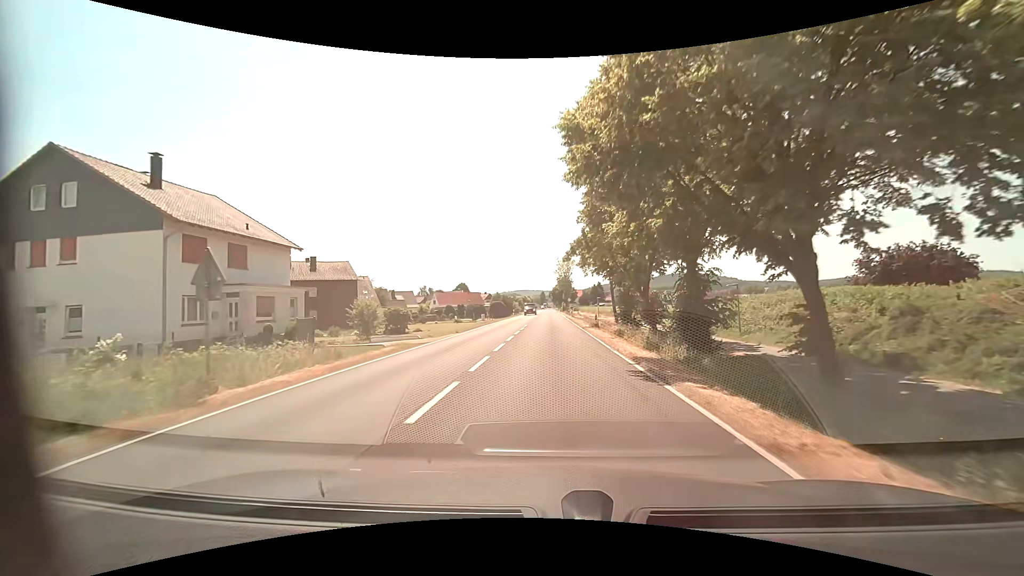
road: primary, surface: asphalt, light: Day
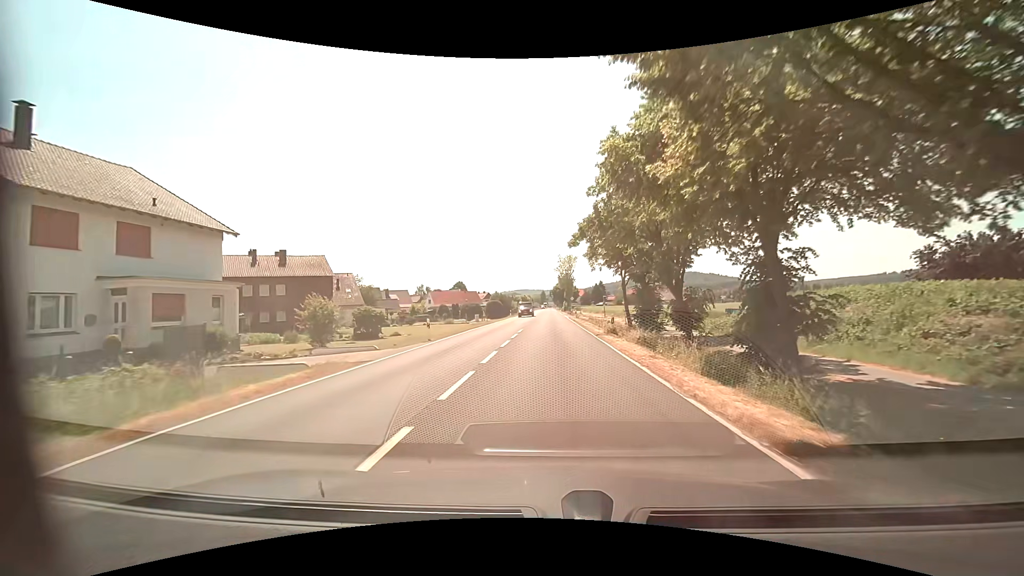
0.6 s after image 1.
(0.0, +7.7) m; 0°
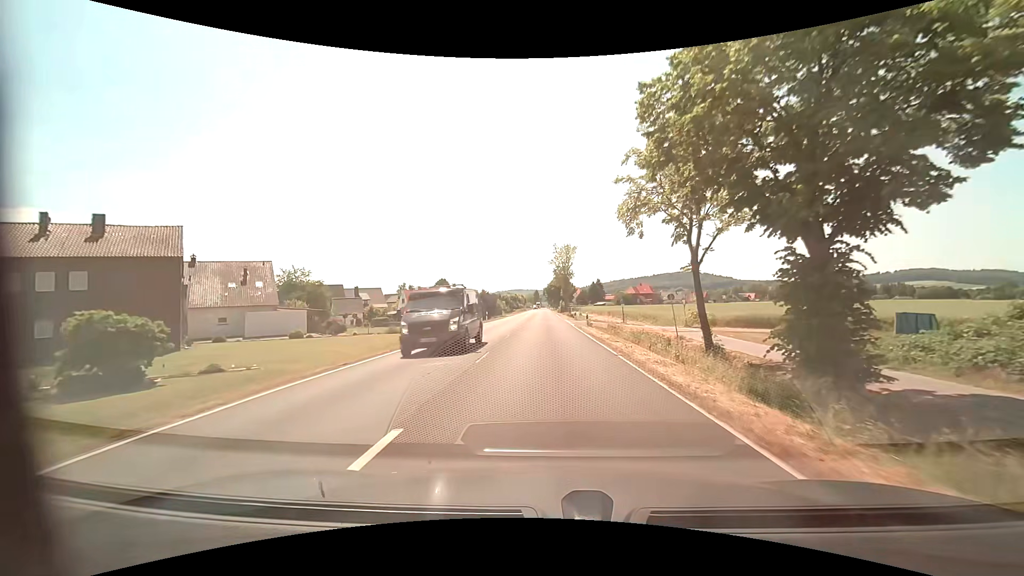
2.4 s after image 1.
(+0.1, +23.0) m; +1°
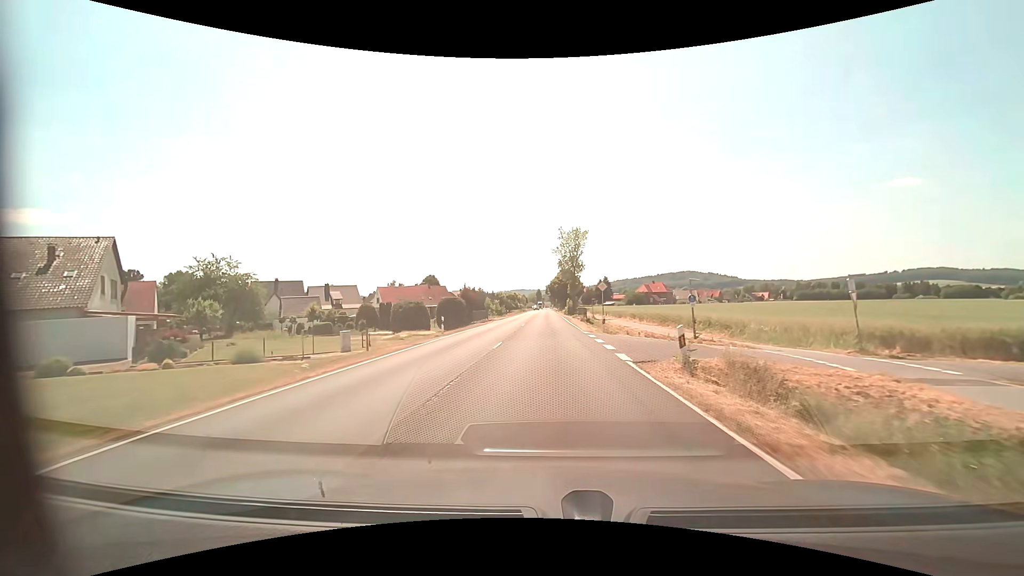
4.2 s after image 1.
(0.0, +23.1) m; 0°
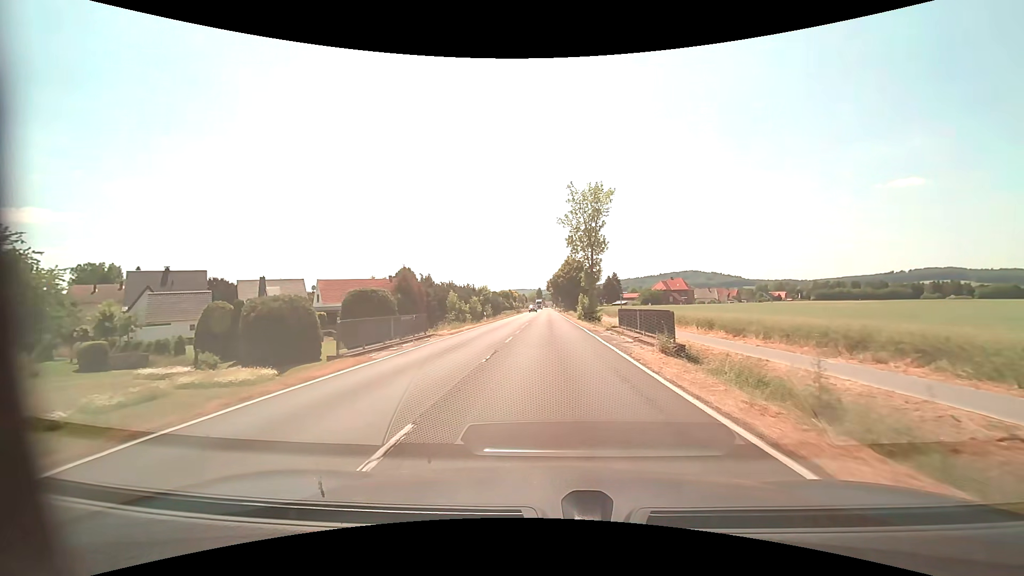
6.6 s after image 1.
(-0.1, +31.2) m; 0°
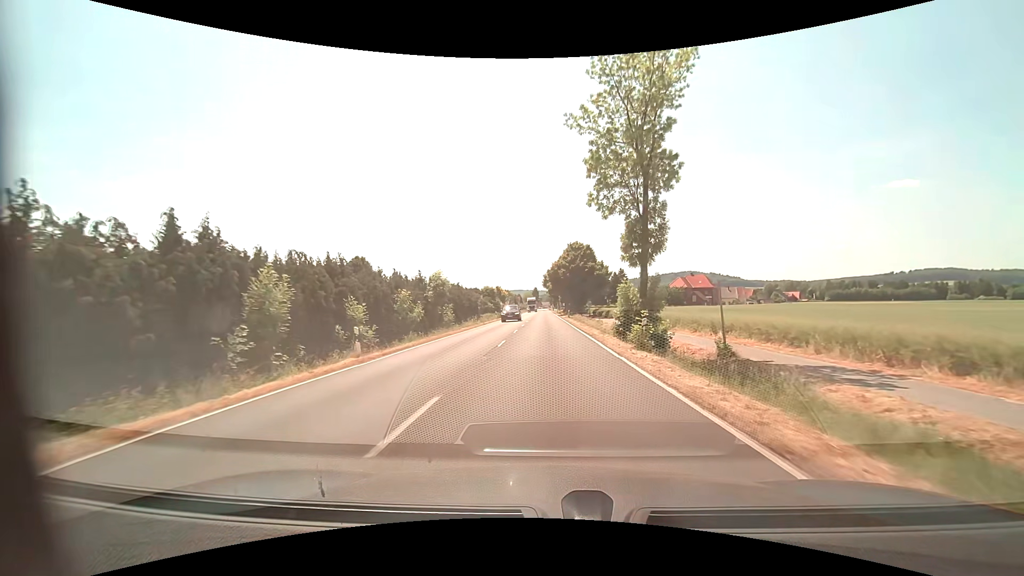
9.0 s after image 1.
(+0.1, +31.8) m; 0°
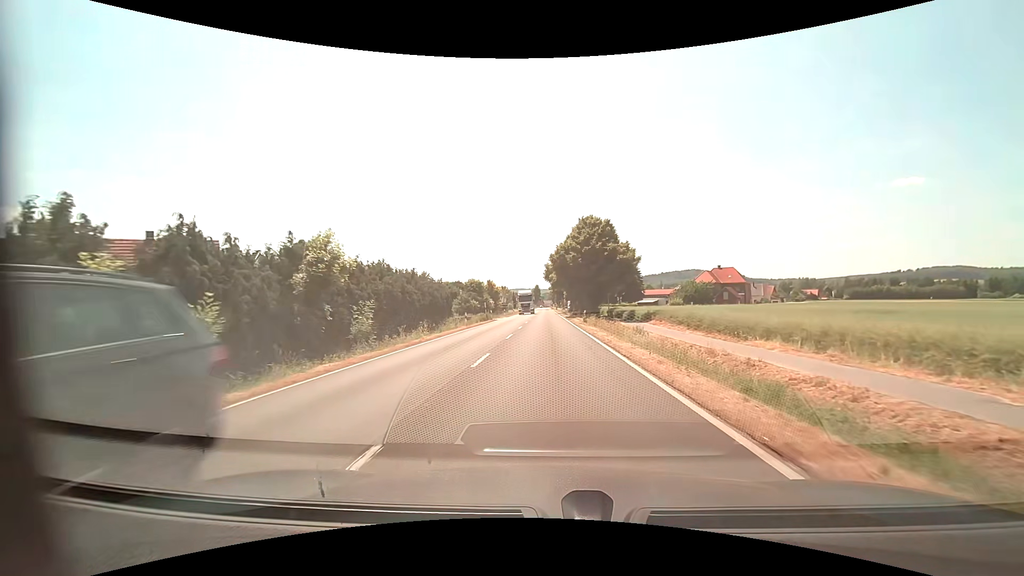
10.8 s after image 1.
(0.0, +24.0) m; 0°
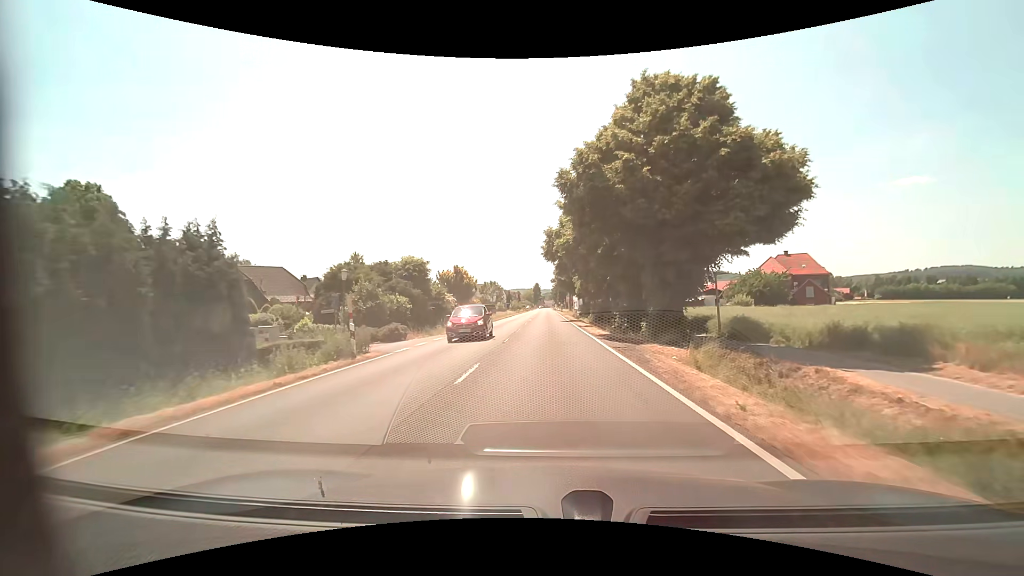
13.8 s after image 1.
(+0.1, +38.8) m; 0°
(0, +10) (0, +20) (0, +30) (0, +40) (0, +50) (0, +60) (0, +70) (0, +80) (0, +90) (0, +100) m
